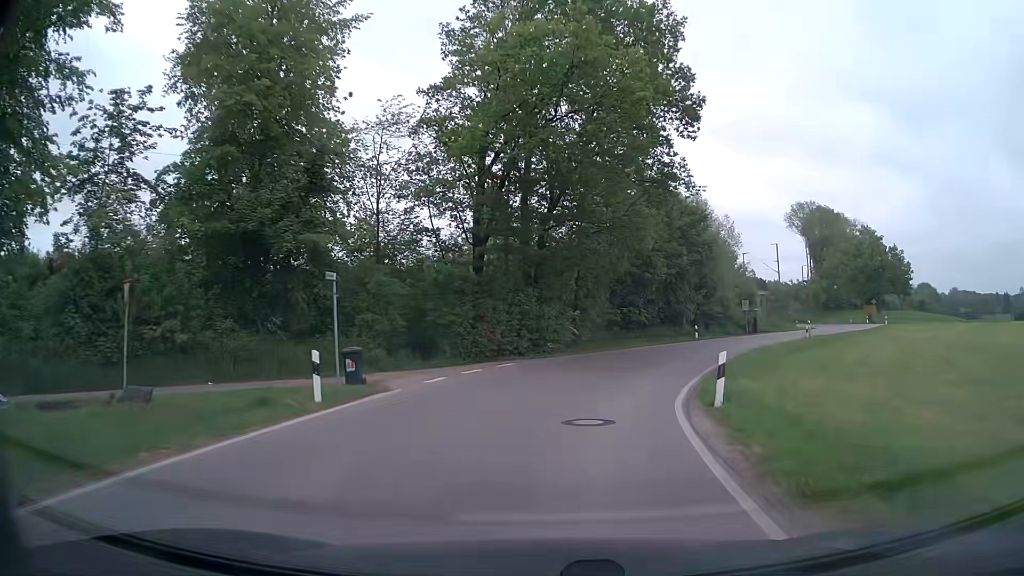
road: secondary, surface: asphalt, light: Day
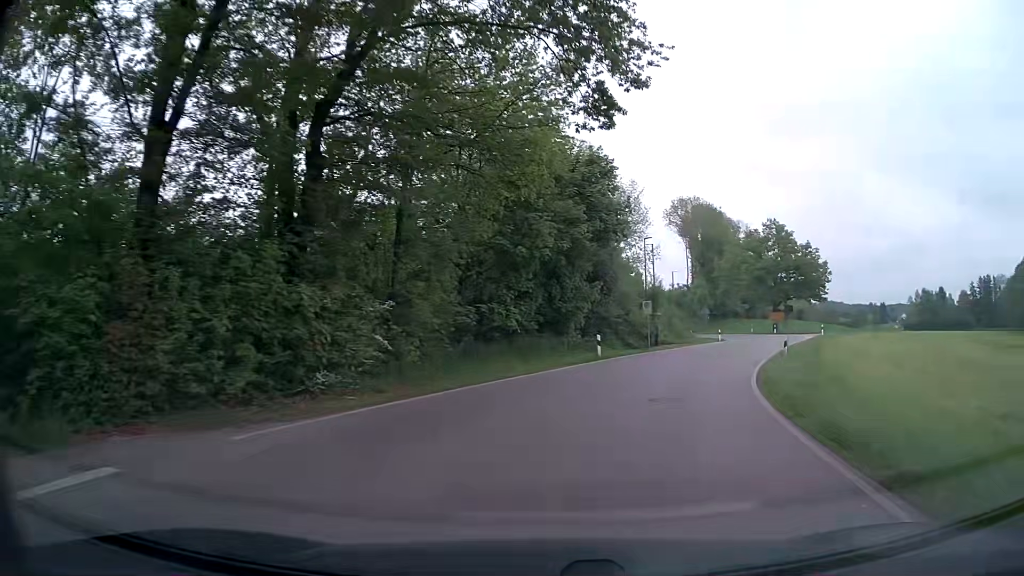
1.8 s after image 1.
(+1.2, +17.3) m; +12°
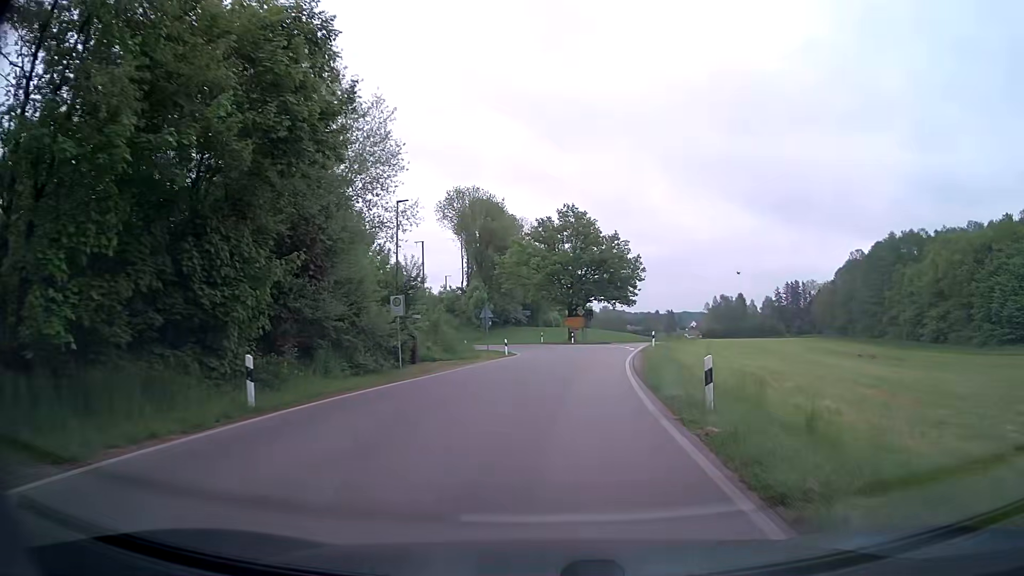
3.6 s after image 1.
(+3.0, +16.1) m; +19°
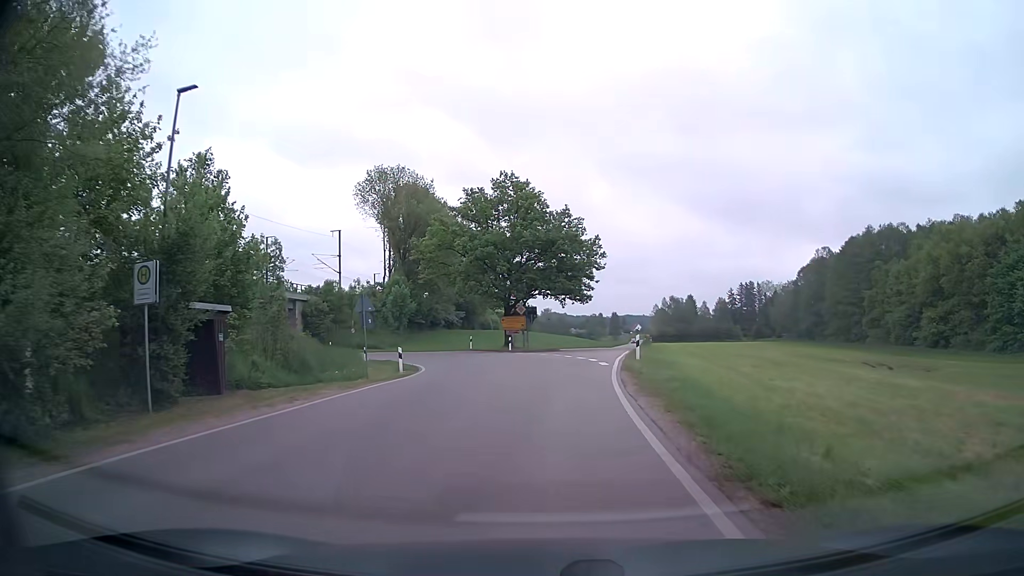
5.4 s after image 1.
(+1.0, +16.0) m; +6°
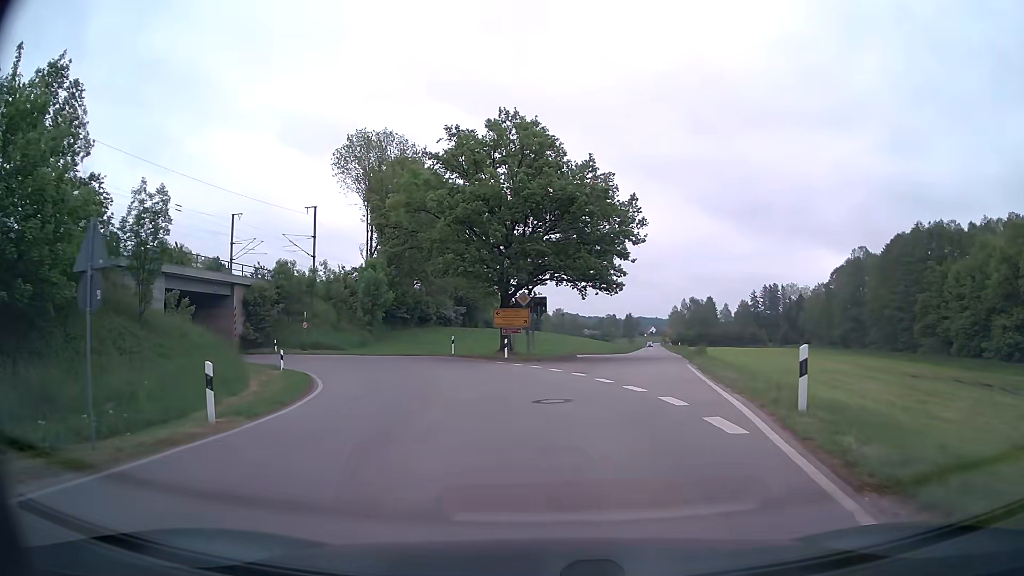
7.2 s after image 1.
(0.0, +16.3) m; -1°
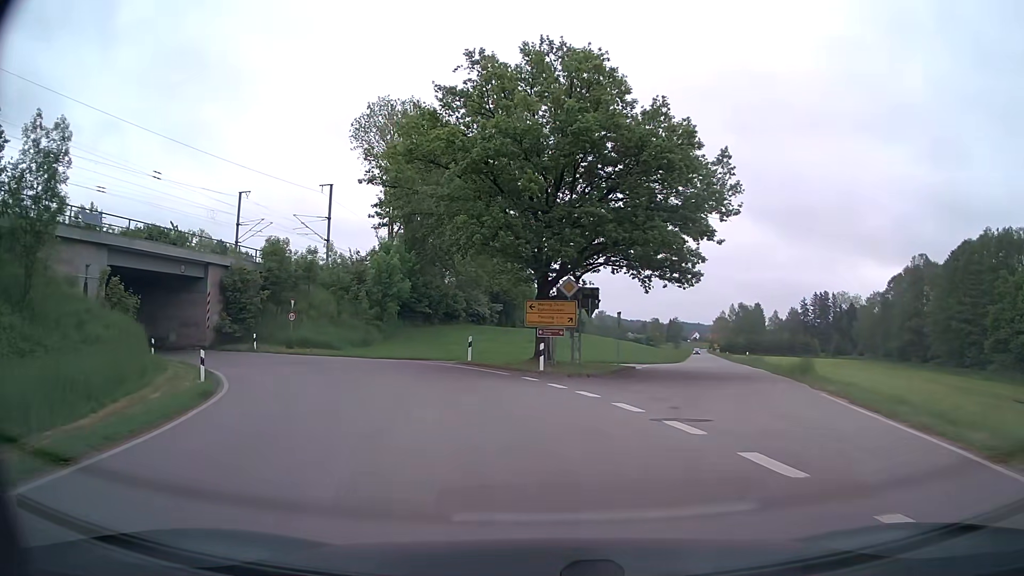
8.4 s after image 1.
(-0.4, +10.6) m; -4°
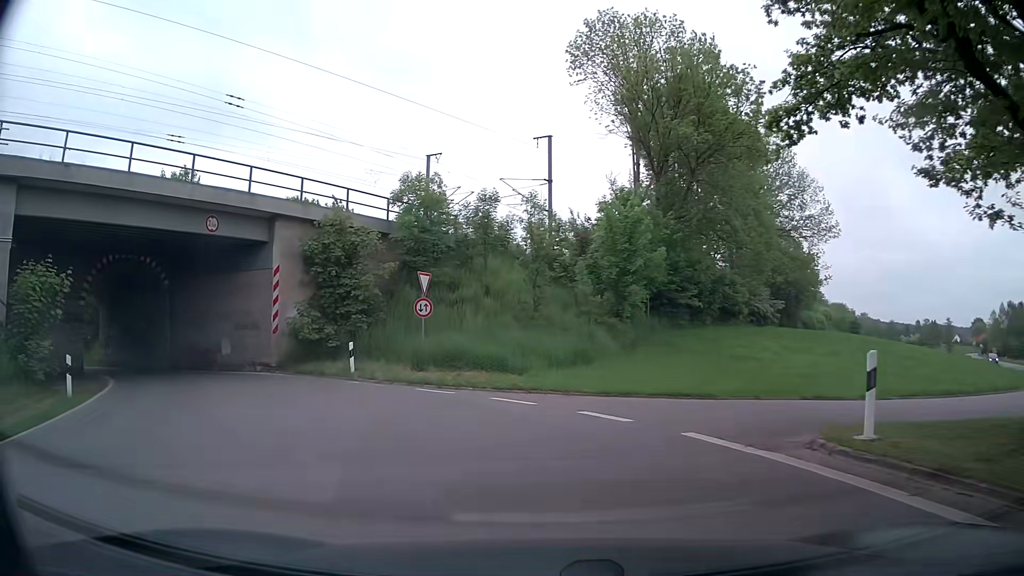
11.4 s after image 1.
(-3.0, +20.4) m; -21°
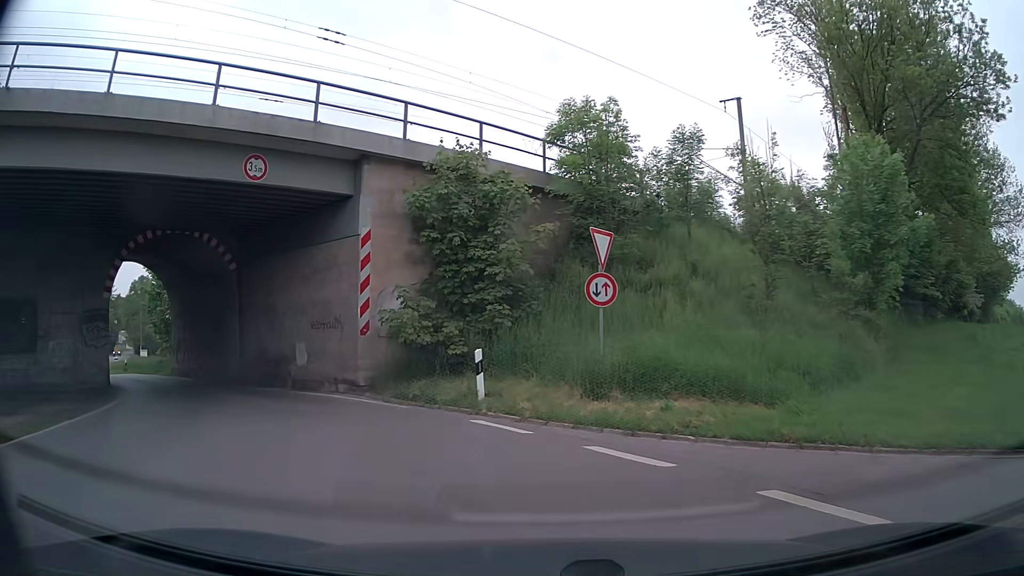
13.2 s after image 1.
(-1.1, +8.4) m; -16°
